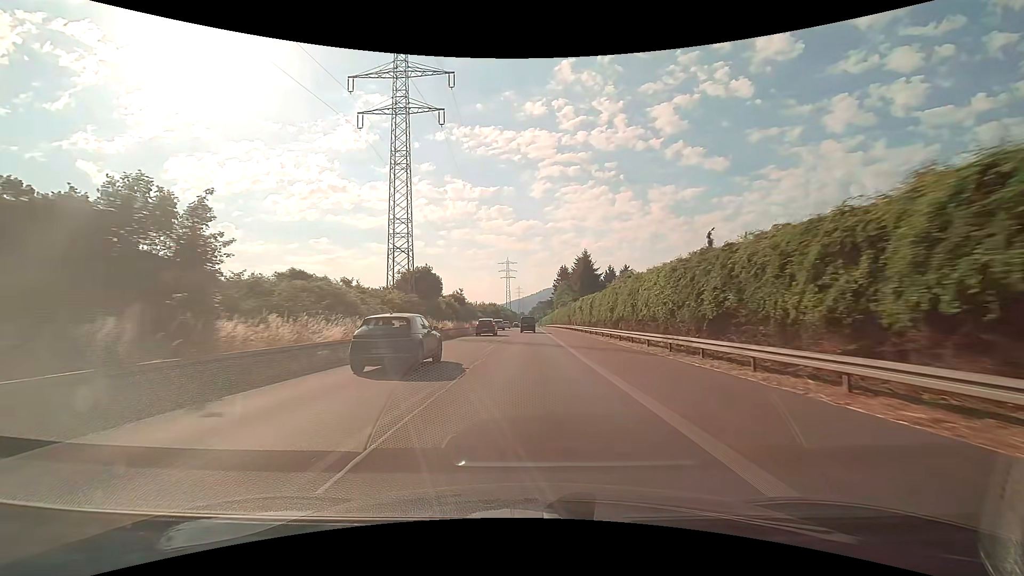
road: trunk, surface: asphalt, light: Day
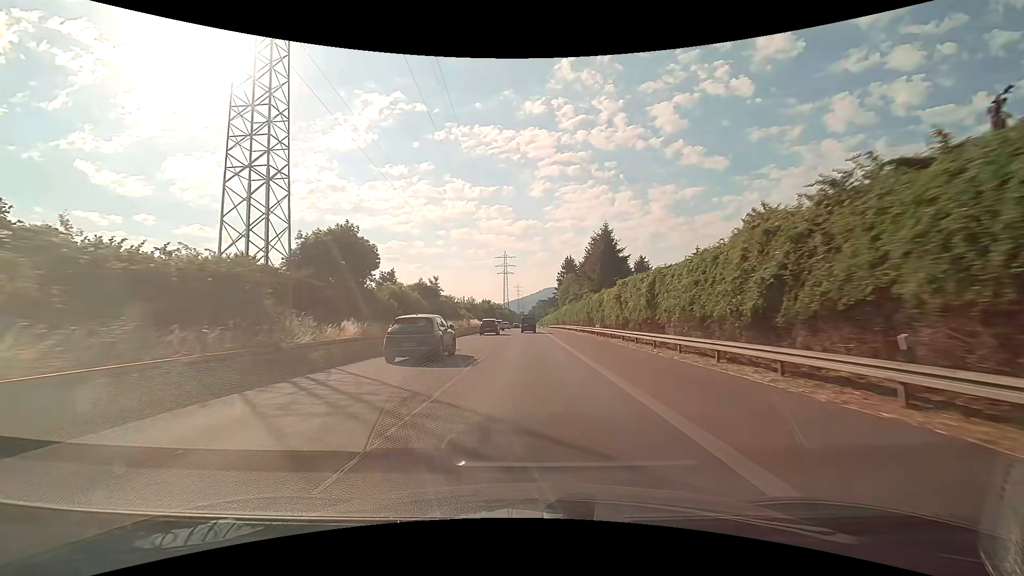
(0.0, +25.6) m; 0°
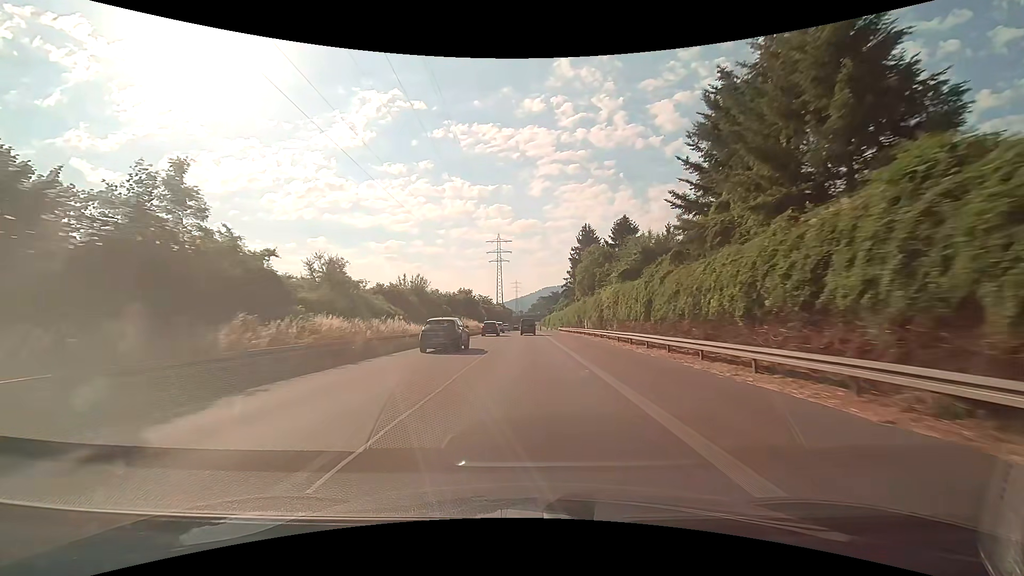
(+0.1, +51.3) m; 0°
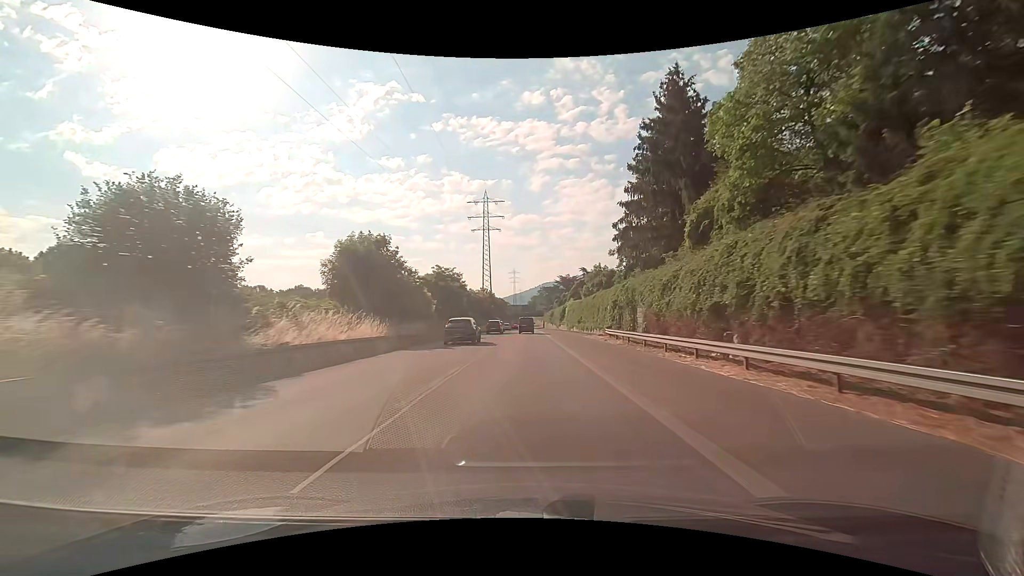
(-0.1, +63.9) m; 0°
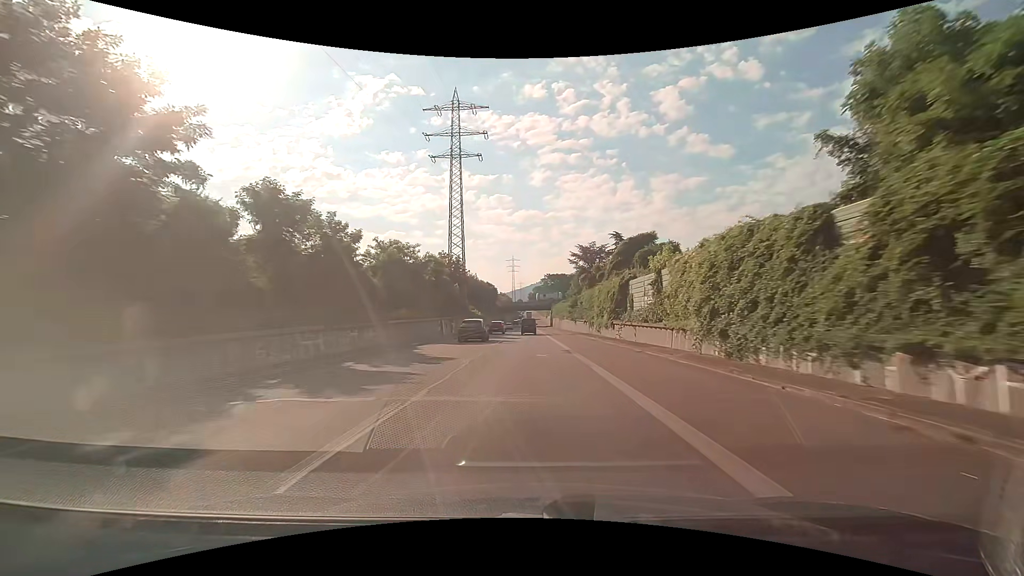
(+0.3, +63.7) m; 0°
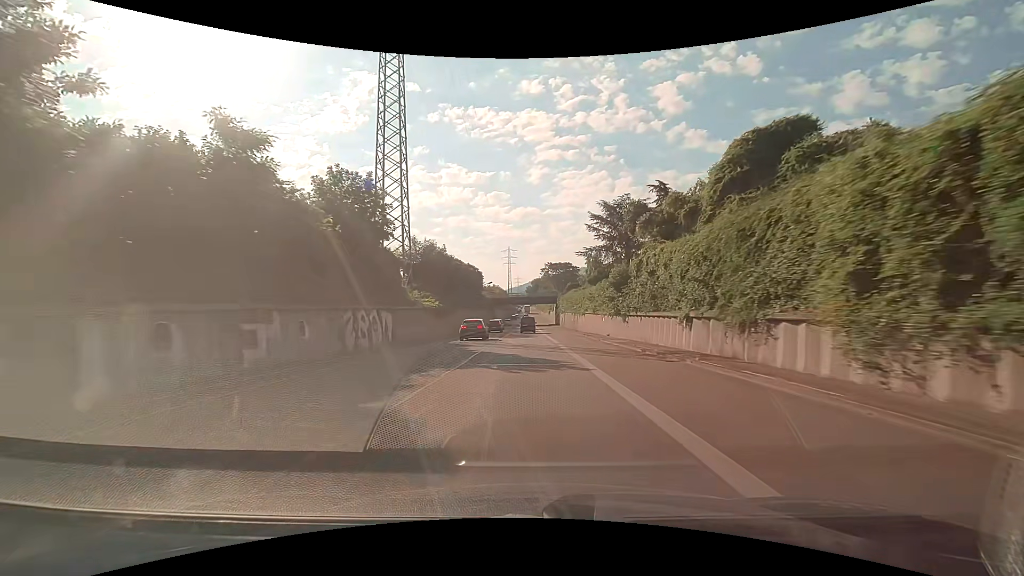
(0.0, +38.4) m; 0°
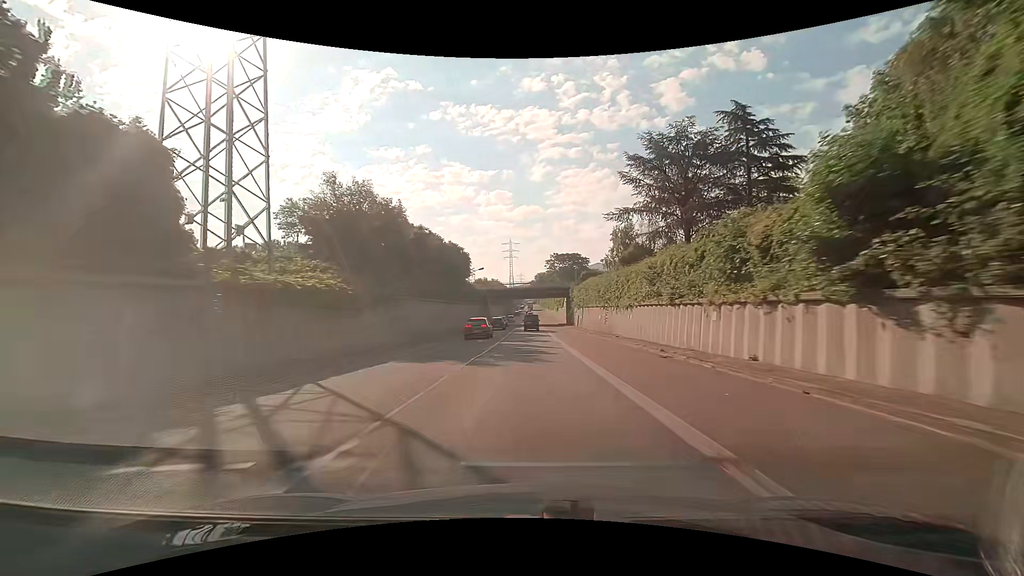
(0.0, +25.7) m; 0°
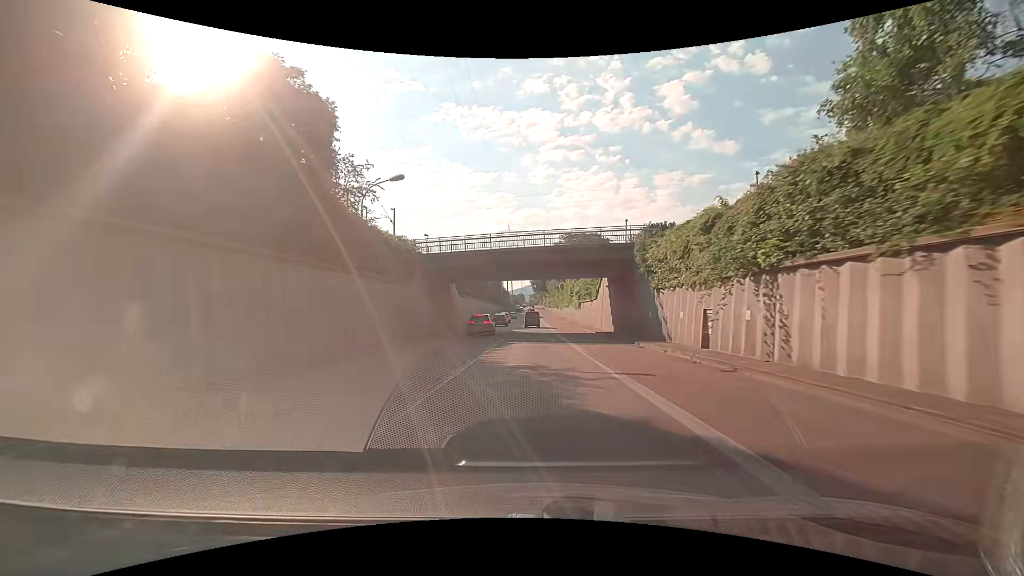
(-0.2, +50.4) m; 0°
(0, +10) (0, +20) (0, +30) (0, +40) (0, +50) (0, +60) (0, +70) (0, +80) (0, +90) (+1, +100) m
